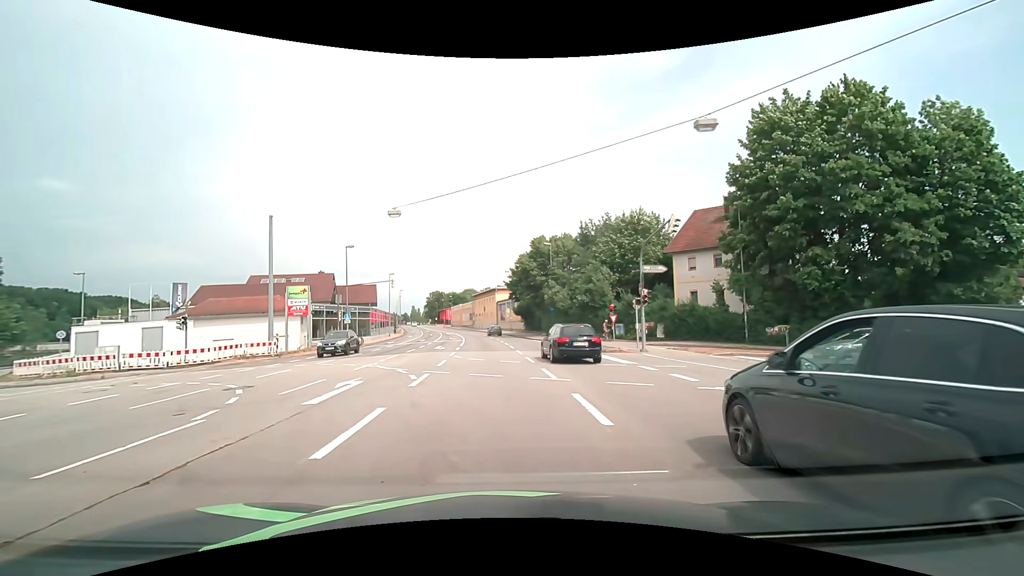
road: primary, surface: asphalt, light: Day
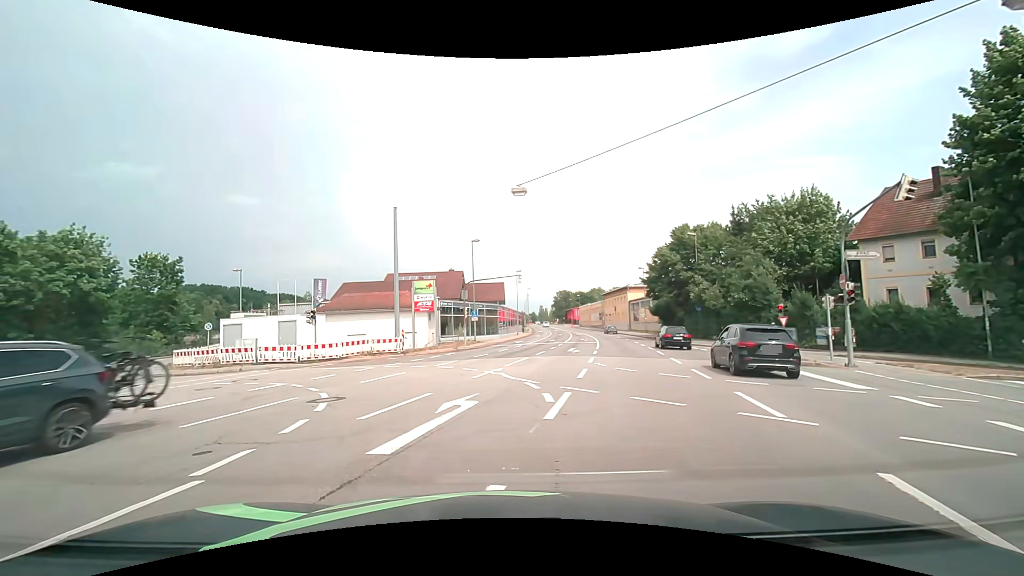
(-0.4, +4.5) m; -14°
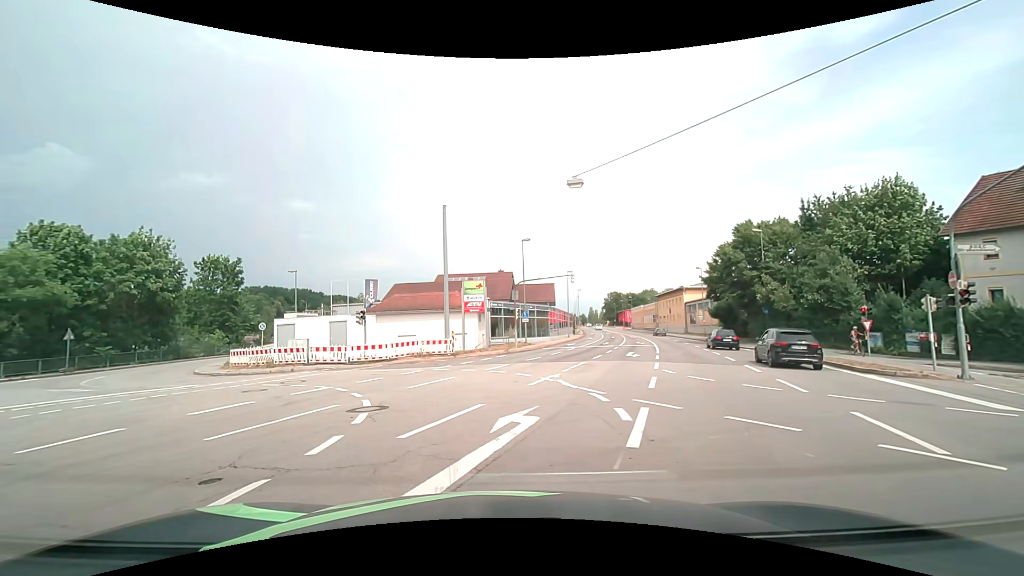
(0.0, +1.5) m; -4°
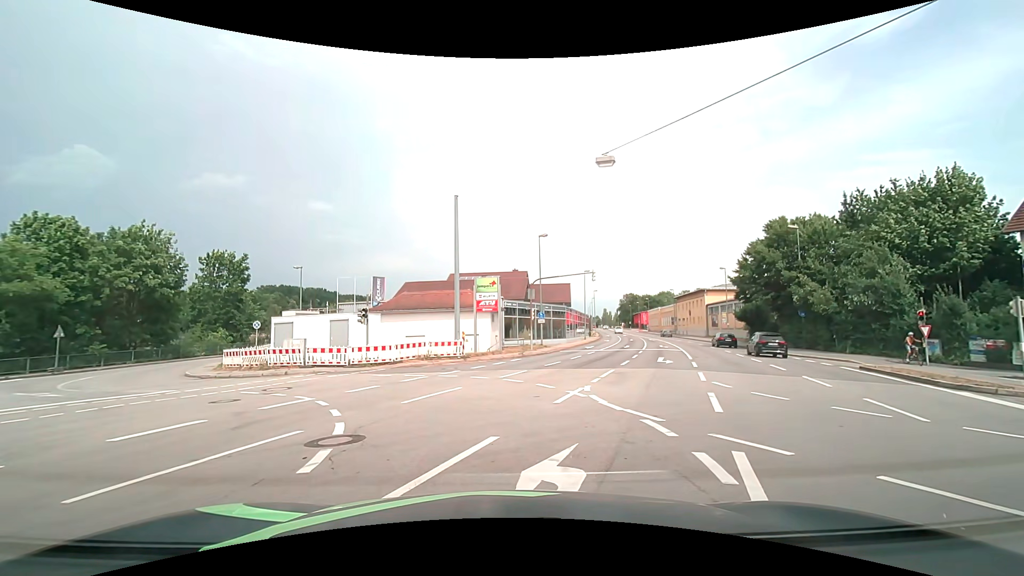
(-0.2, +2.7) m; -3°
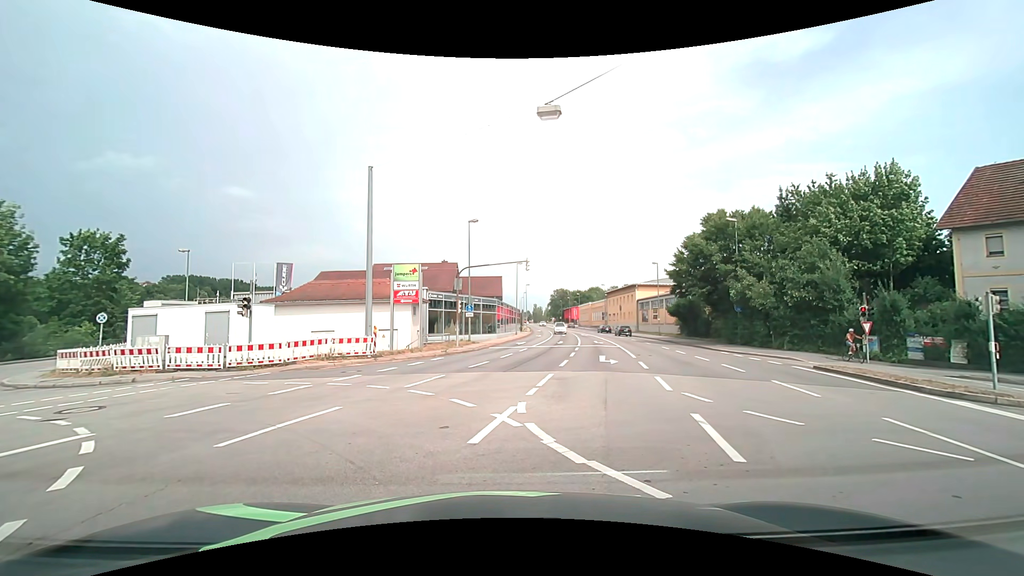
(+0.2, +3.7) m; +6°
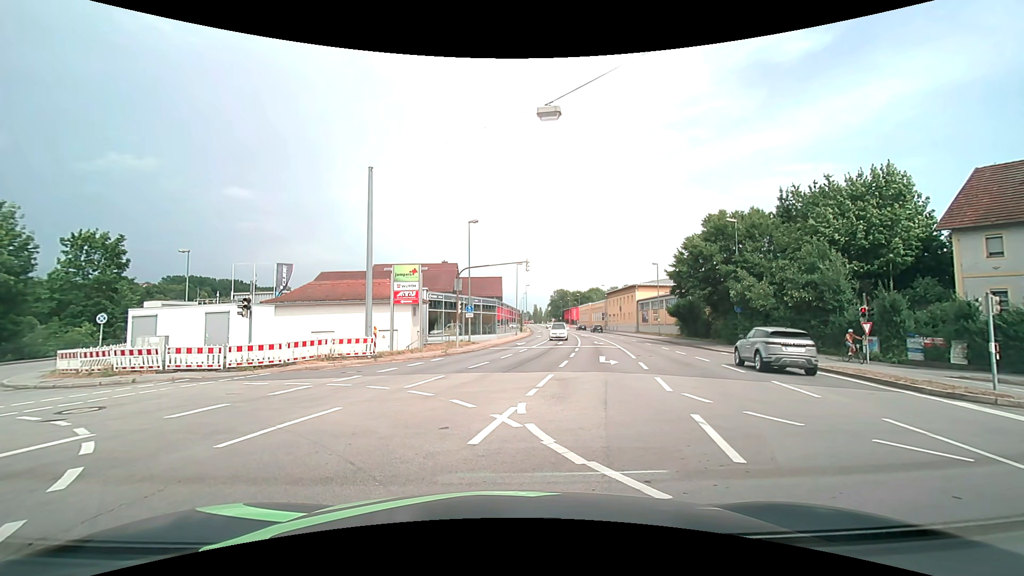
(0.0, +0.1) m; 0°
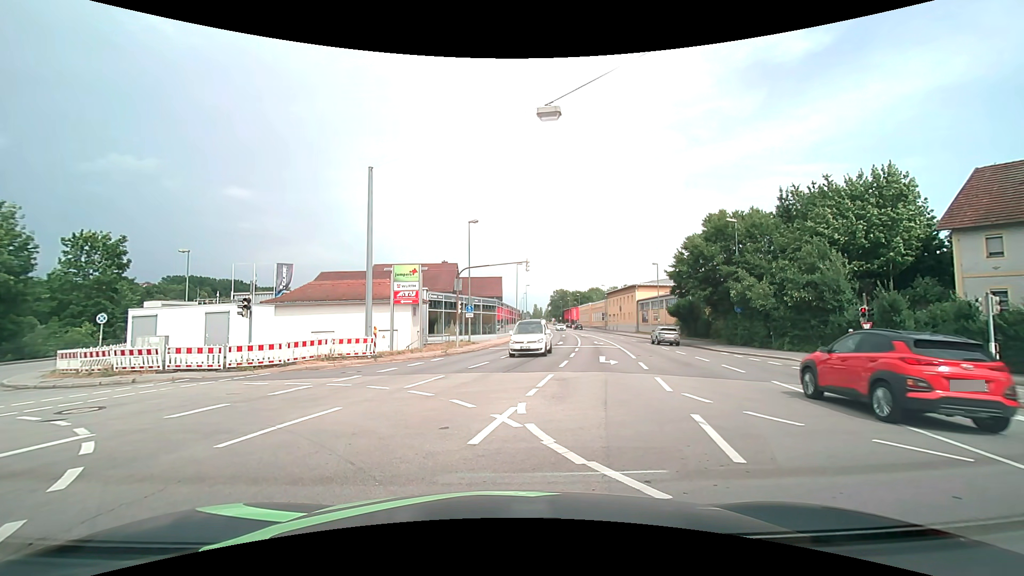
(0.0, 0.0) m; 0°
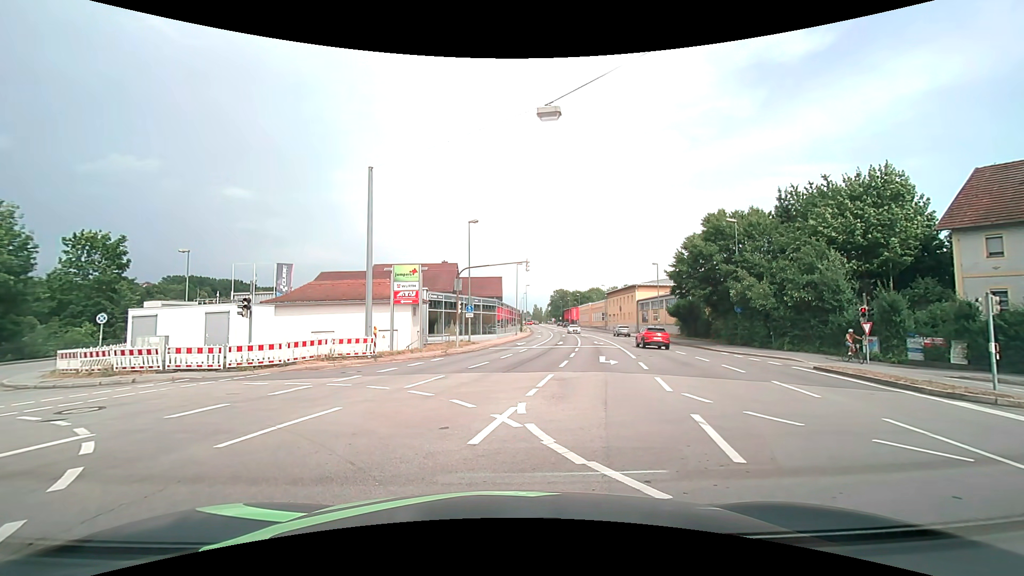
(0.0, 0.0) m; 0°
(-3, +9) (-10, +16) (-19, +21) (-26, +28) (-29, +37) (-29, +47) (-29, +57) (-29, +67) (-29, +77) (-28, +87) m
